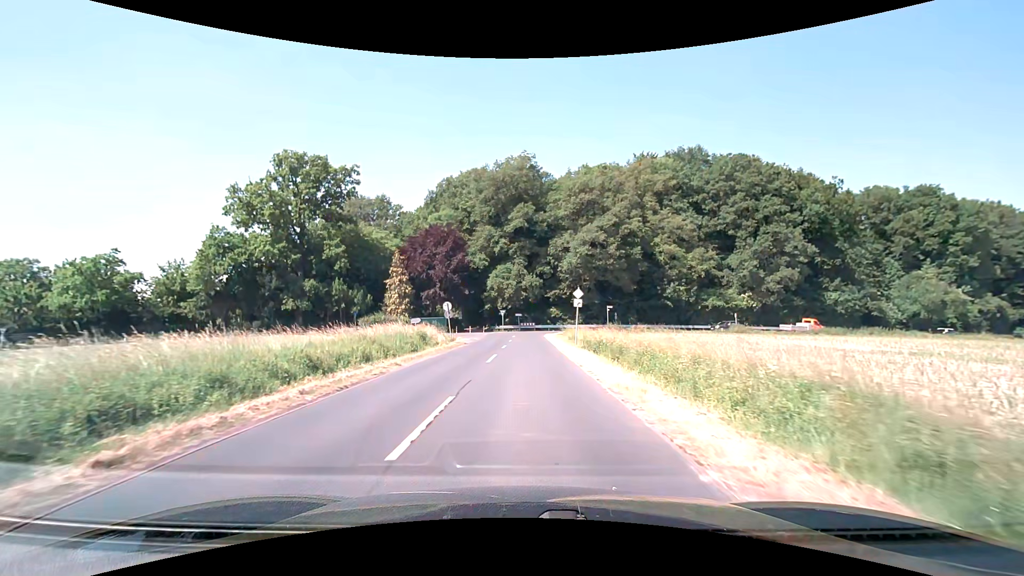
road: unclassified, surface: asphalt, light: Day
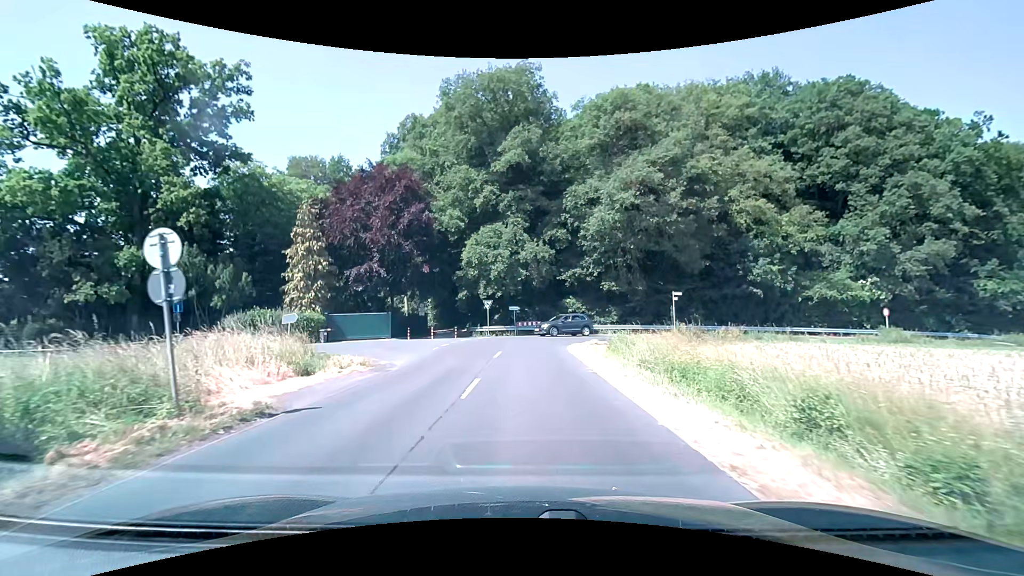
(+0.1, +27.3) m; 0°
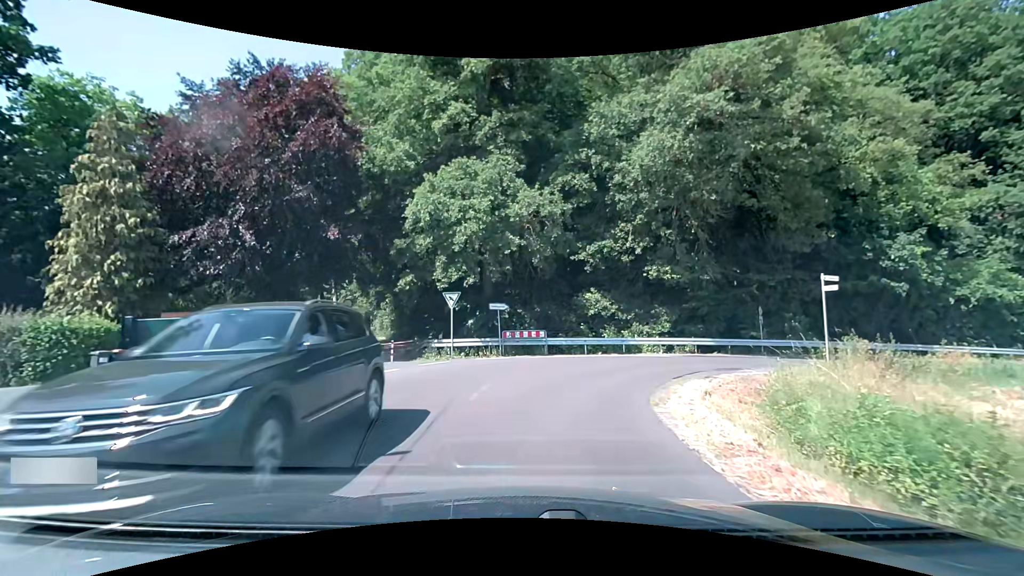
(-0.1, +17.7) m; +1°
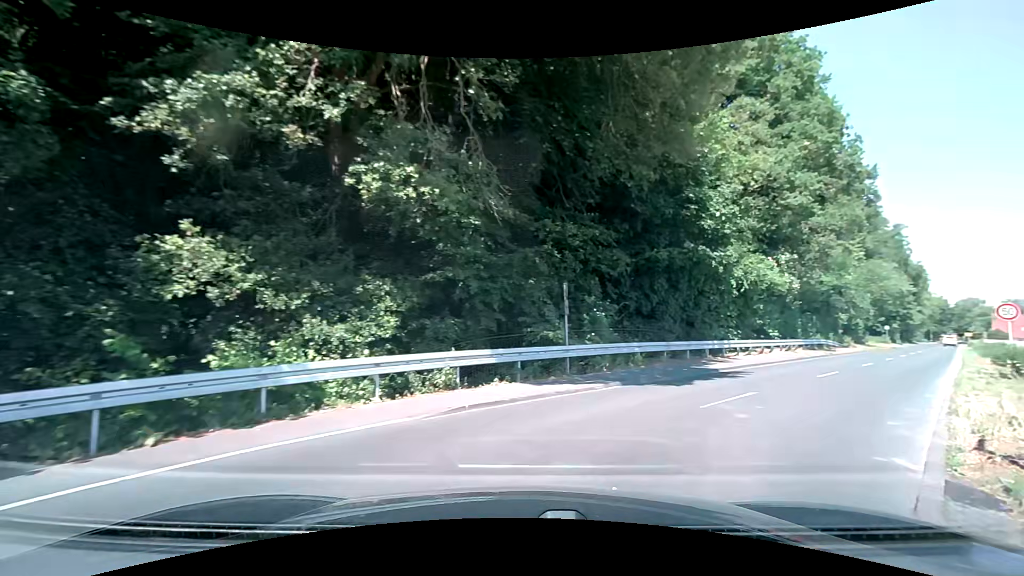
(+2.6, +16.5) m; +32°
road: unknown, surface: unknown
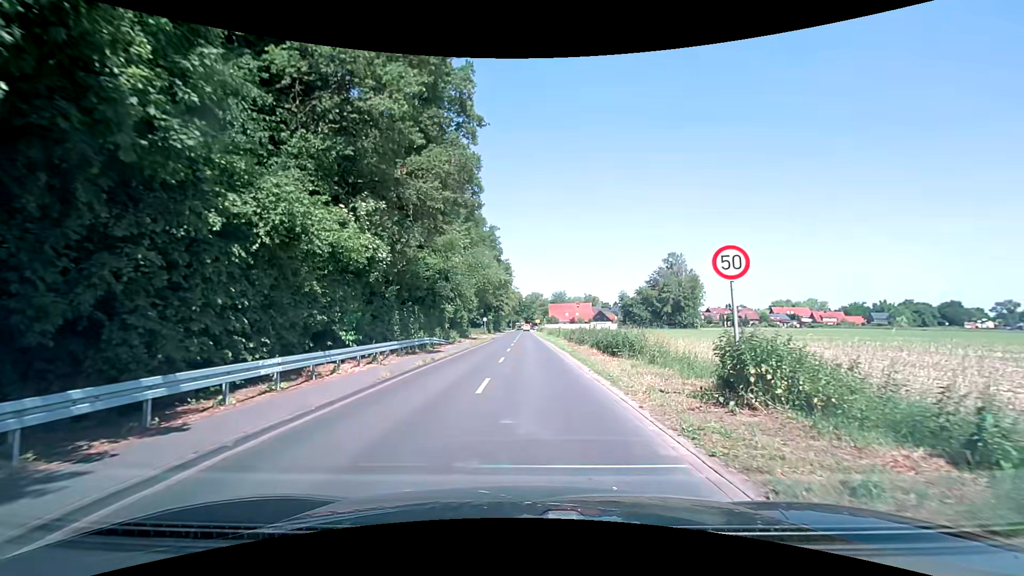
(+7.7, +14.0) m; +42°
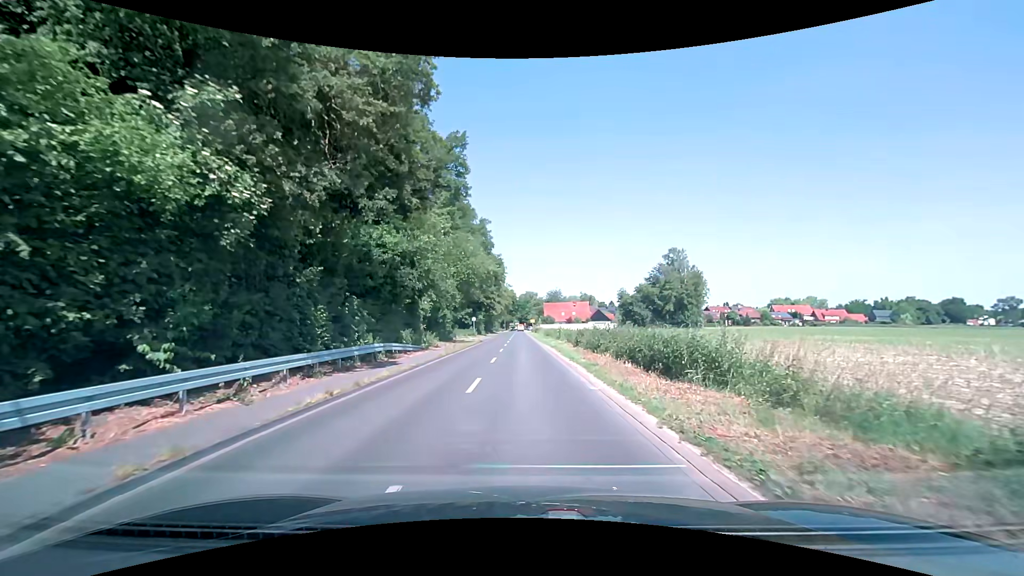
(0.0, +9.0) m; +1°
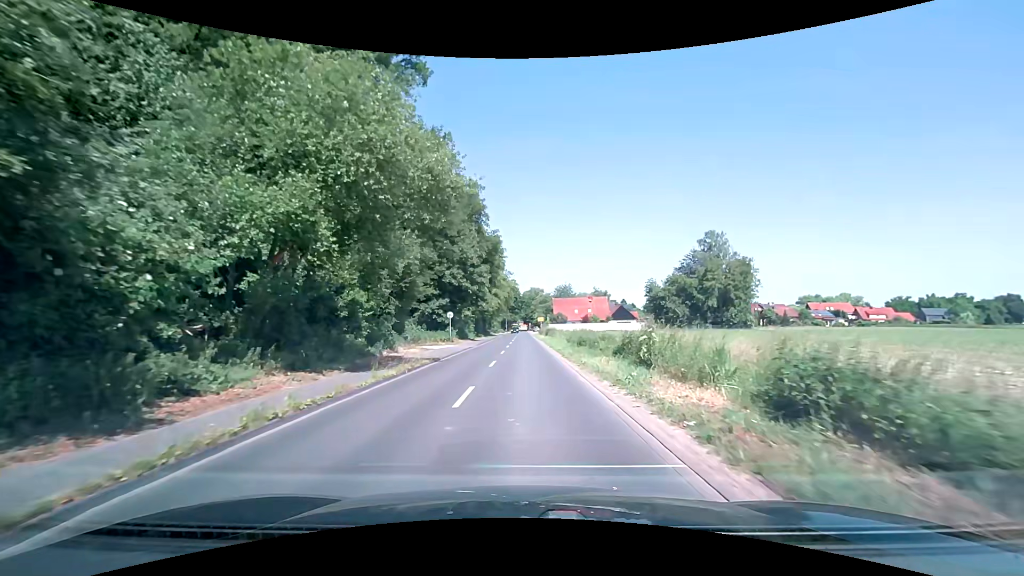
(-0.2, +29.1) m; -1°
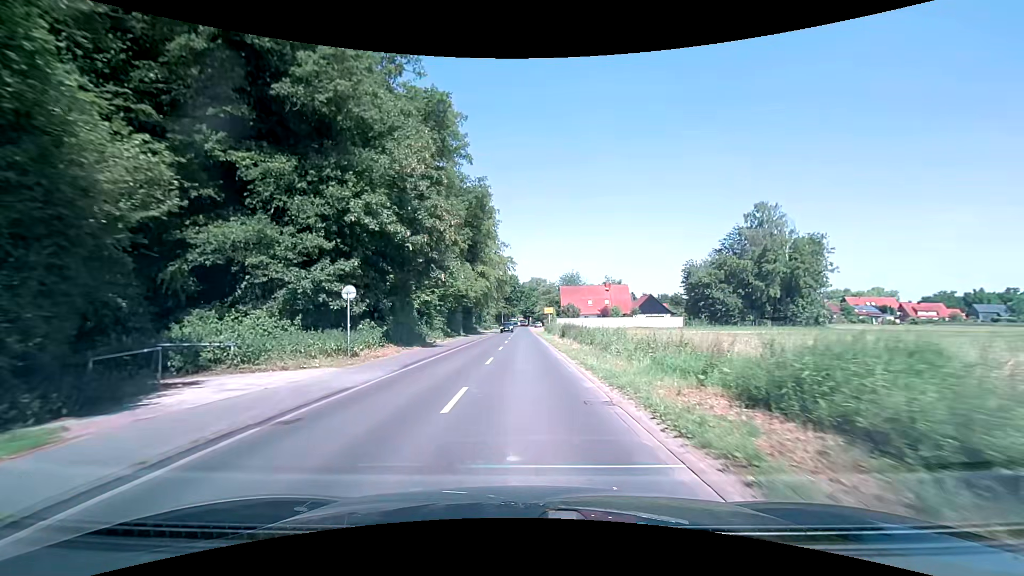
(+0.1, +28.0) m; 0°
(0, +10) (0, +20) (0, +30) (0, +40) (0, +50) (0, +60) (0, +70) (0, +80) (0, +90) (0, +100) m
